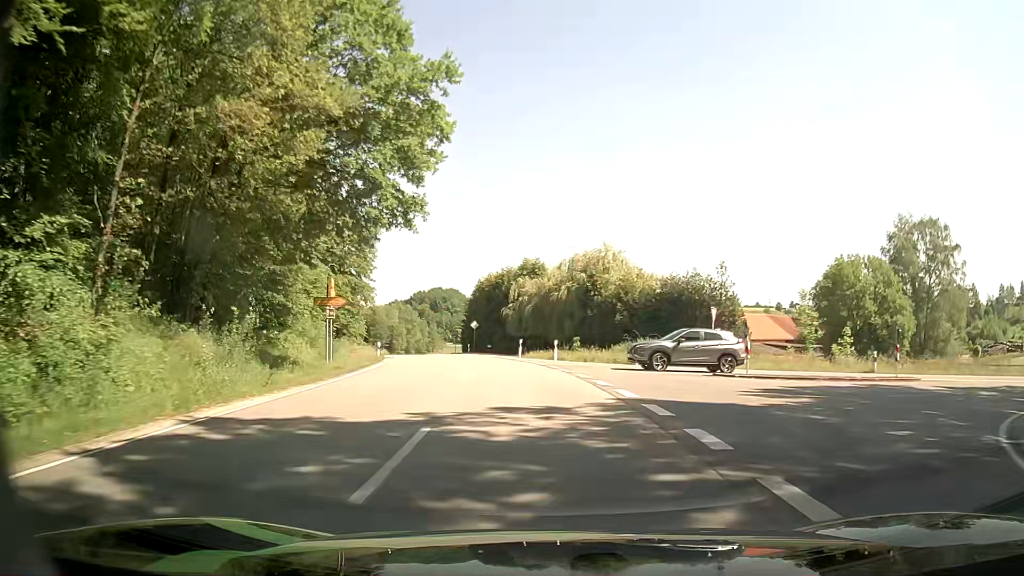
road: tertiary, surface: asphalt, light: Day
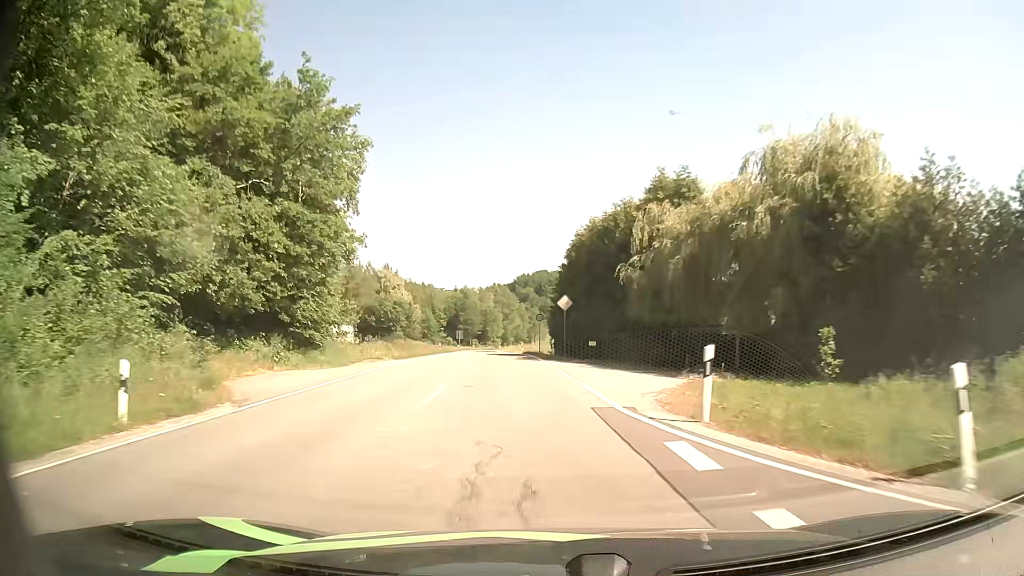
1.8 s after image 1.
(-2.3, +30.8) m; -9°
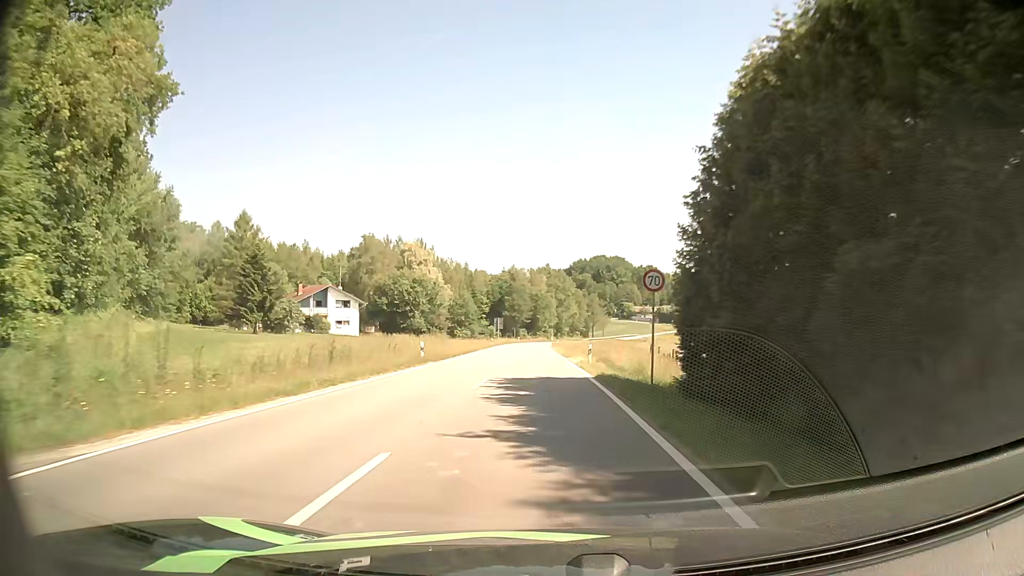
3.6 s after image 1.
(-2.4, +33.1) m; -6°
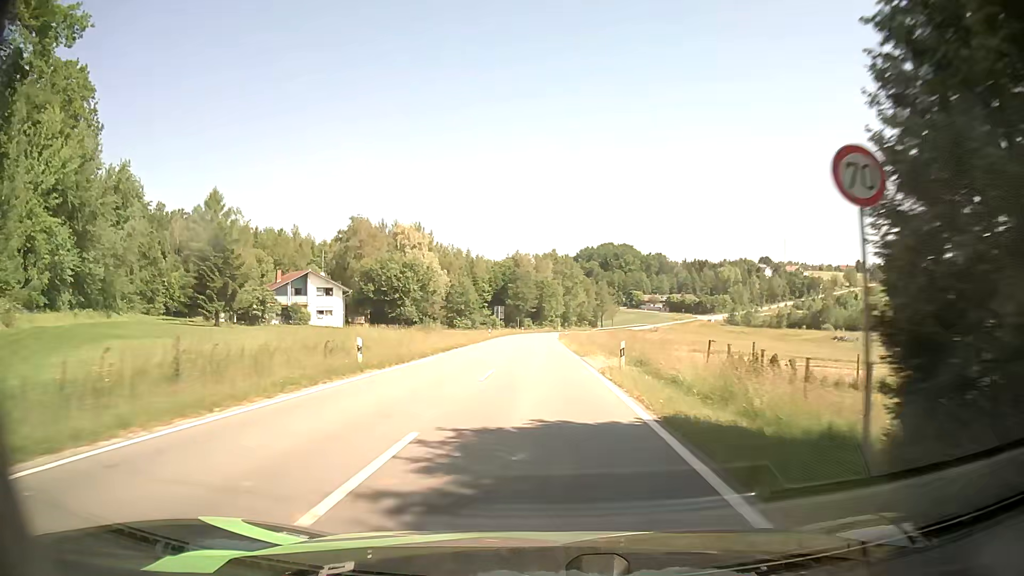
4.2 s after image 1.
(-0.1, +11.6) m; -1°
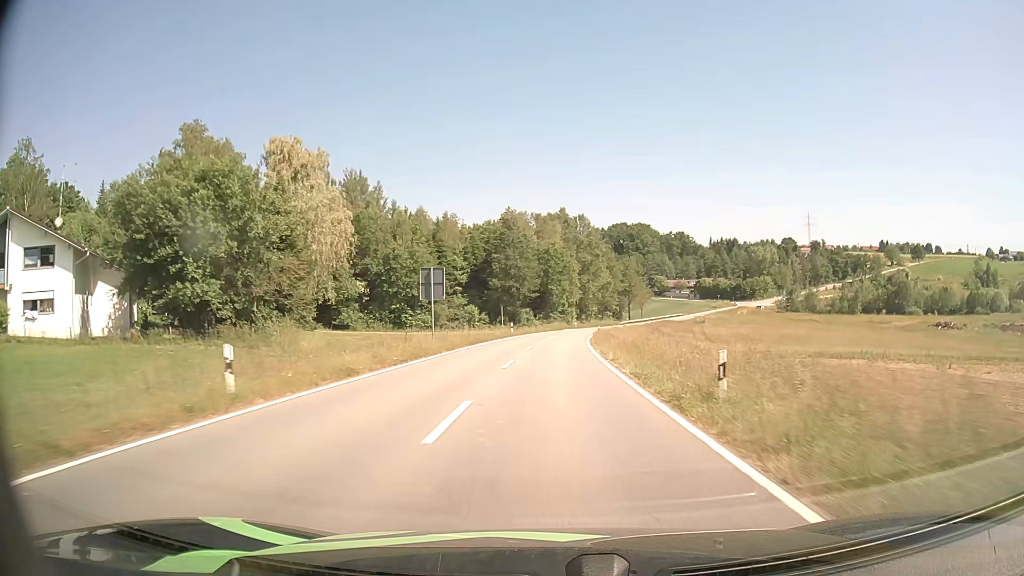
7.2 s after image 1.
(-1.0, +59.3) m; -1°
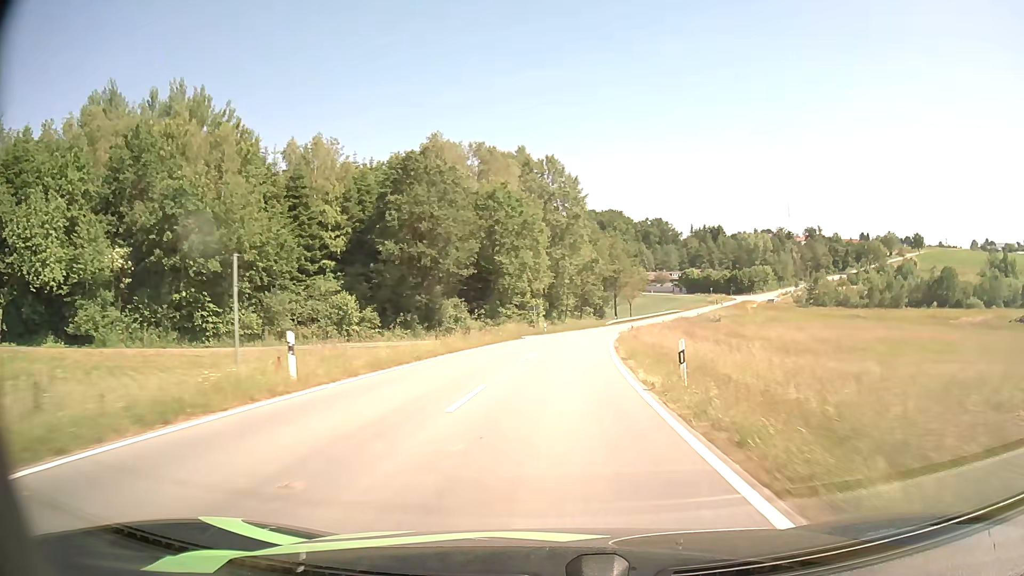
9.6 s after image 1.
(+1.1, +47.0) m; +3°
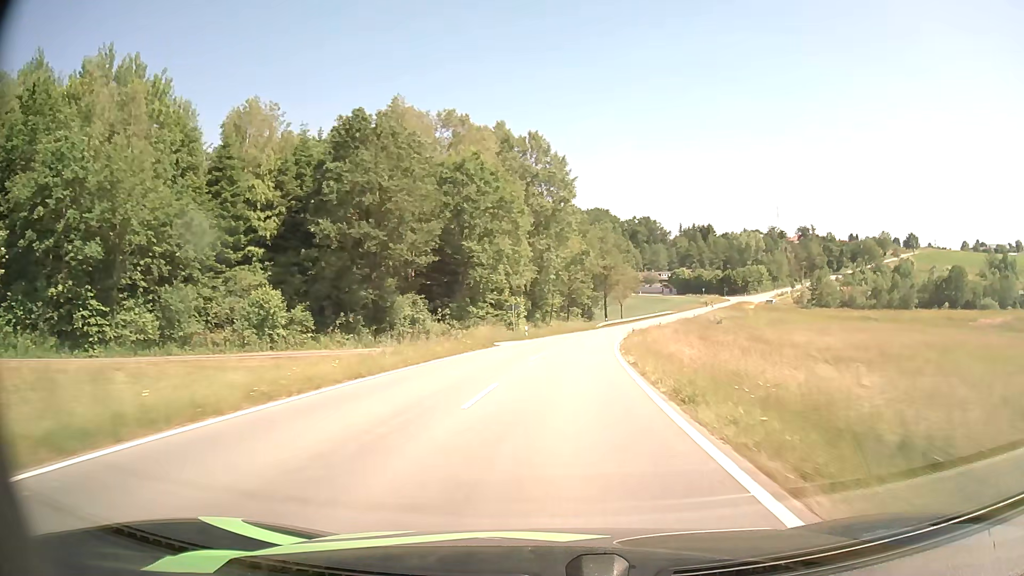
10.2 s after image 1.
(+0.1, +11.6) m; +1°
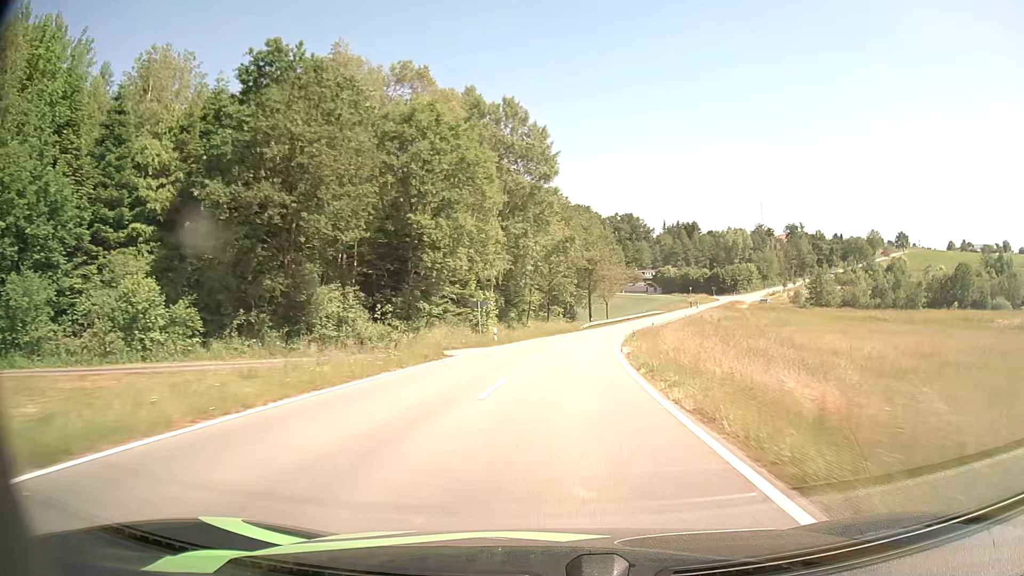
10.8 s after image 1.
(+0.2, +11.5) m; +2°
(0, +10) (+1, +20) (+1, +30) (+3, +40) (+4, +50) (+6, +60) (+8, +69) (+10, +79) (+12, +89) (+15, +99) m
